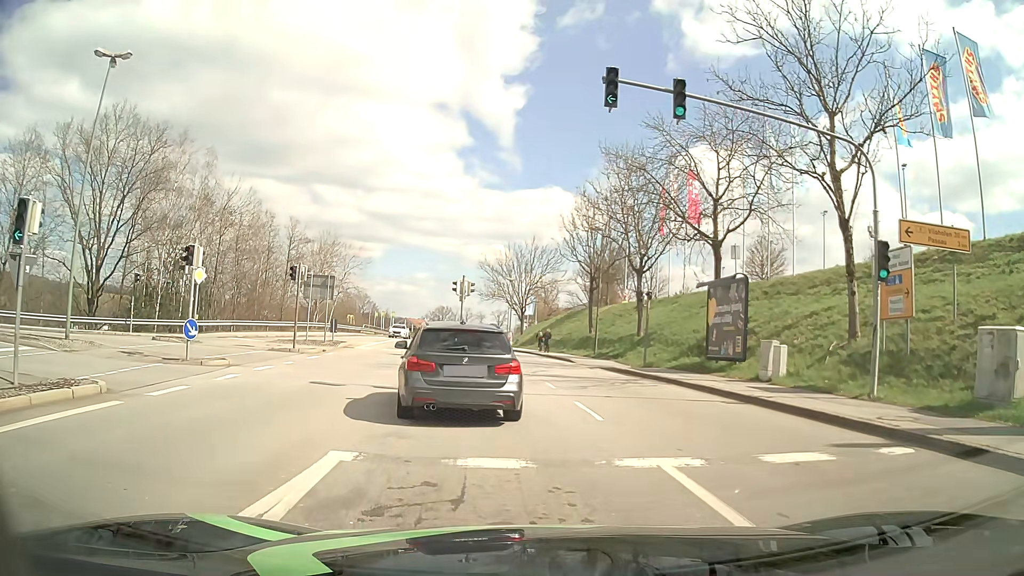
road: tertiary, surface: asphalt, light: Day
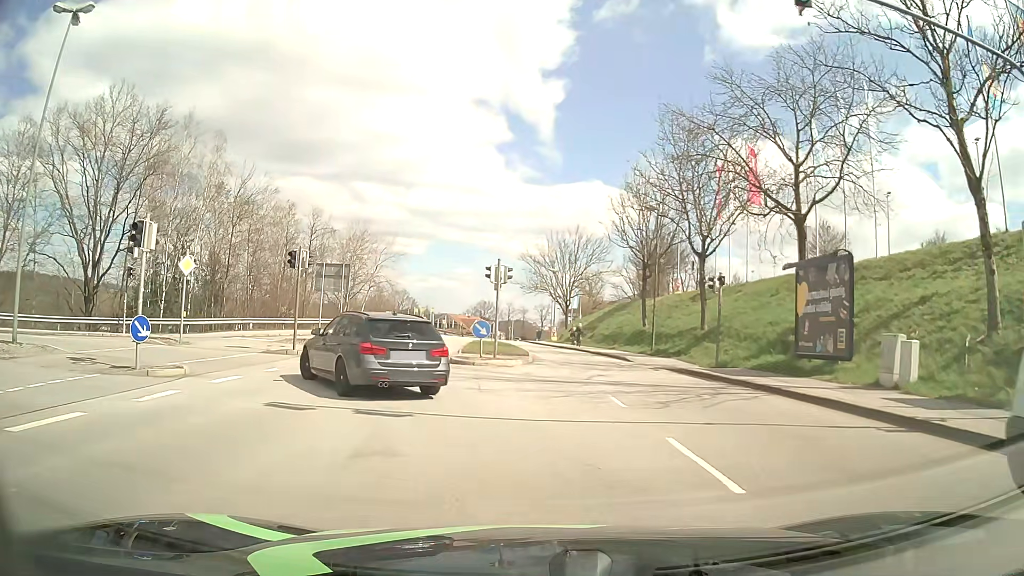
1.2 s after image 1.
(-0.2, +5.2) m; -3°
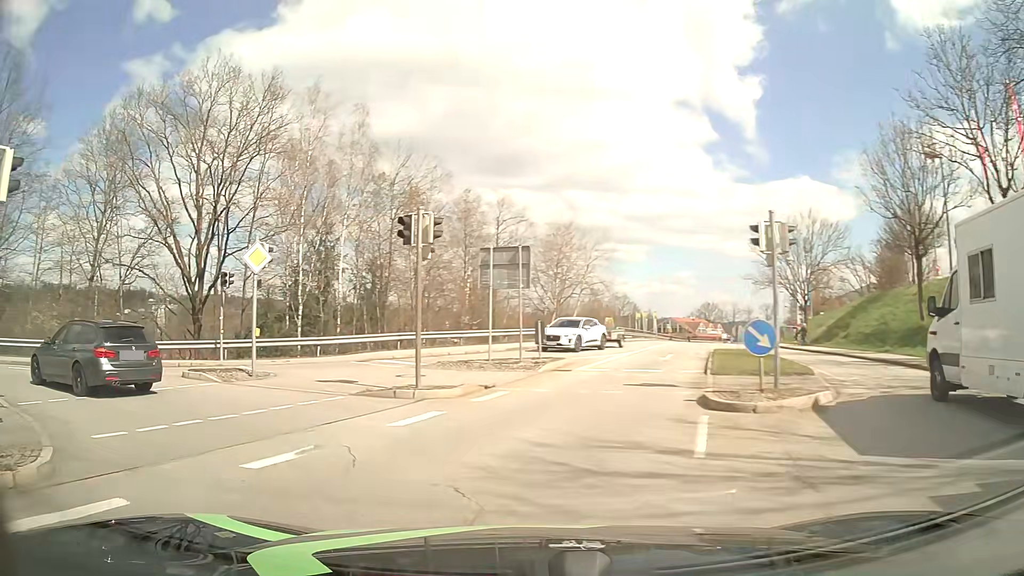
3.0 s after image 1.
(-1.2, +10.5) m; -19°
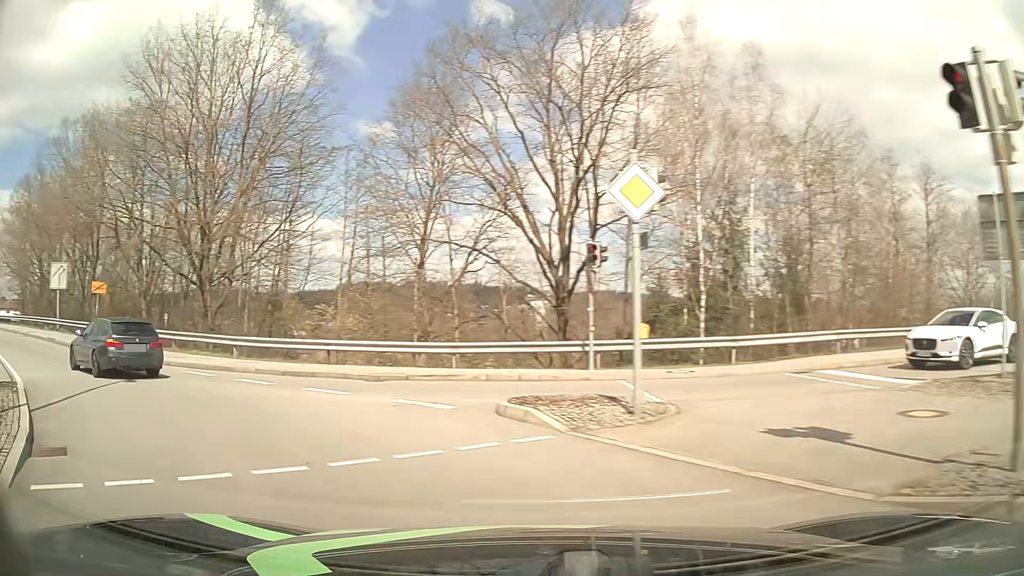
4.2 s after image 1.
(-2.1, +7.9) m; -32°
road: primary_link
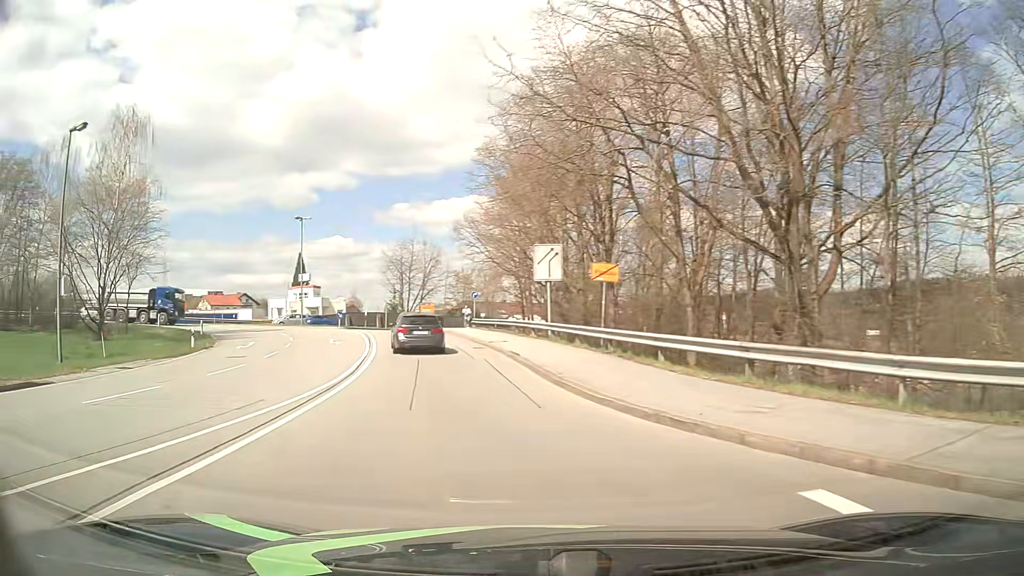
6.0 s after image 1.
(-6.3, +12.3) m; -48°
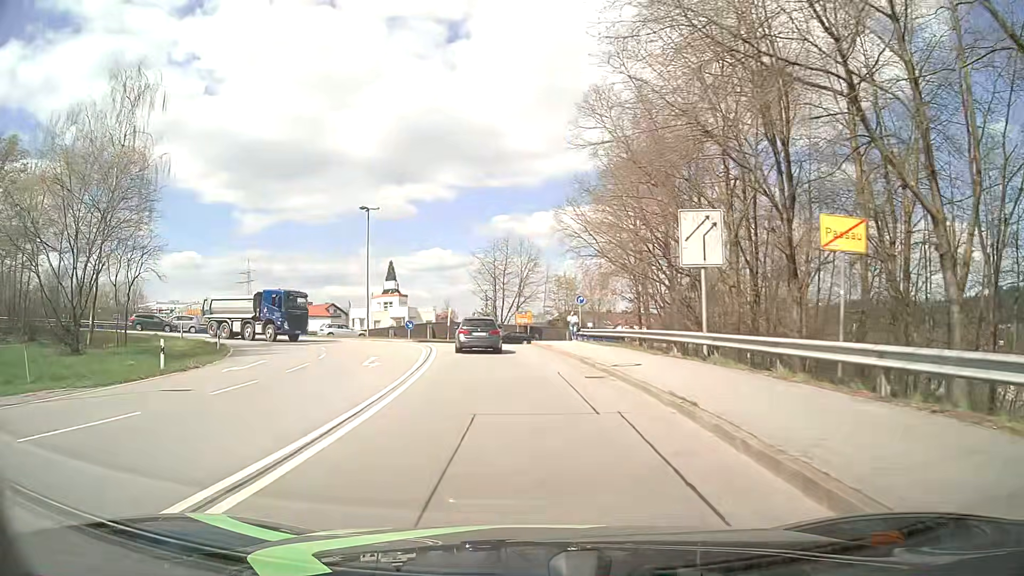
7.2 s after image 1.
(-1.3, +11.2) m; -11°
